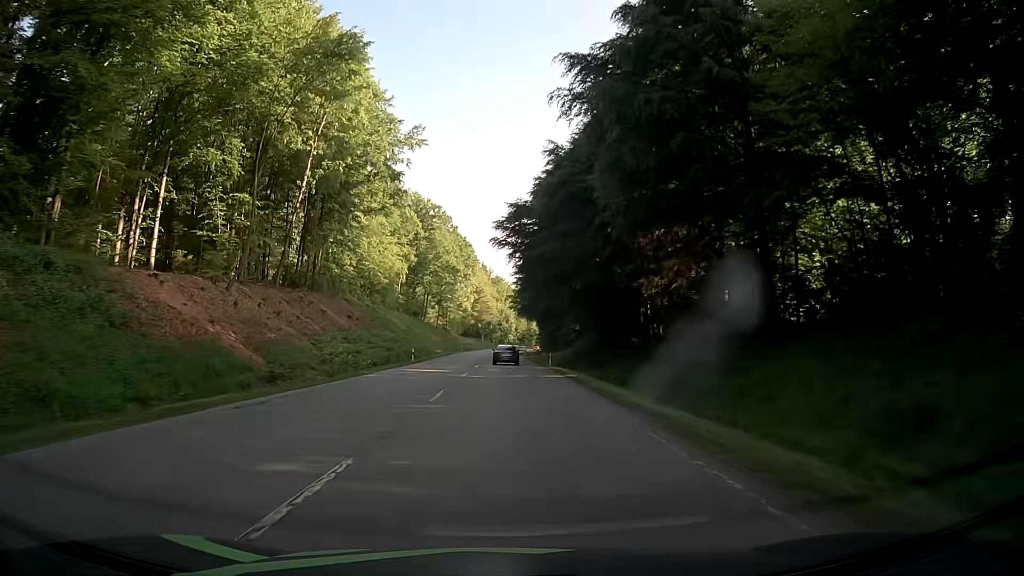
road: secondary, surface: asphalt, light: Day
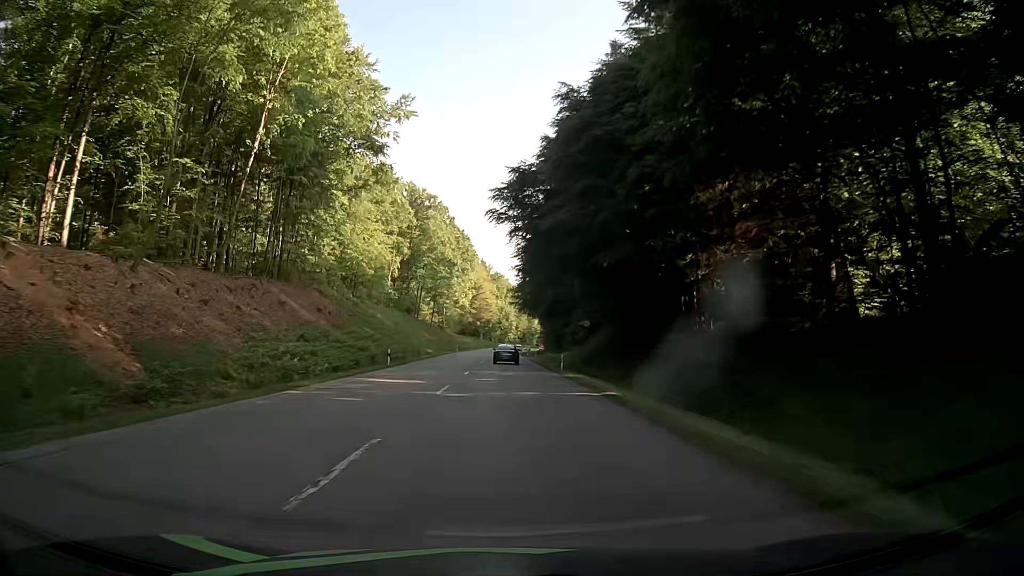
(+0.1, +10.7) m; +1°
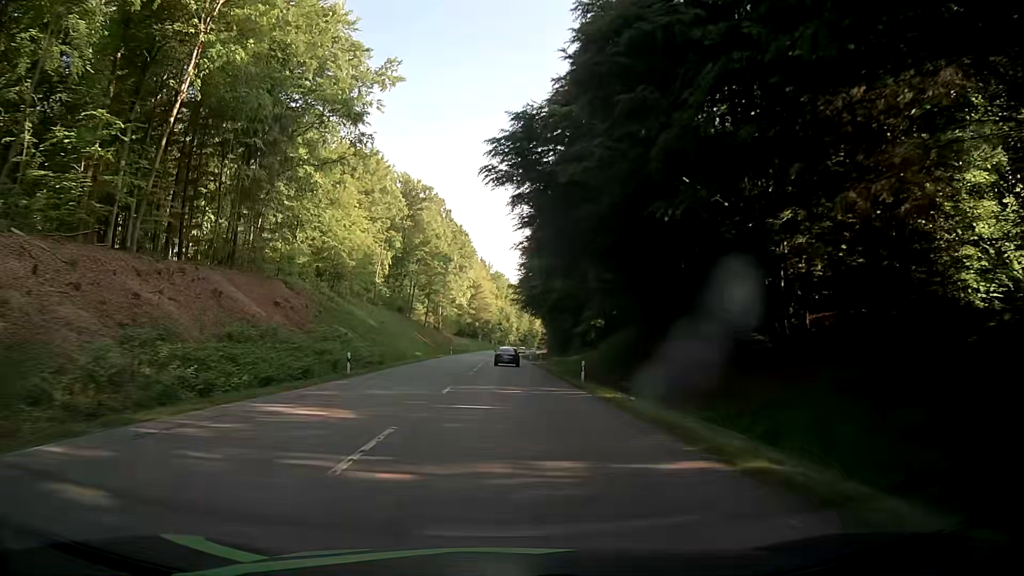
(0.0, +10.7) m; -1°
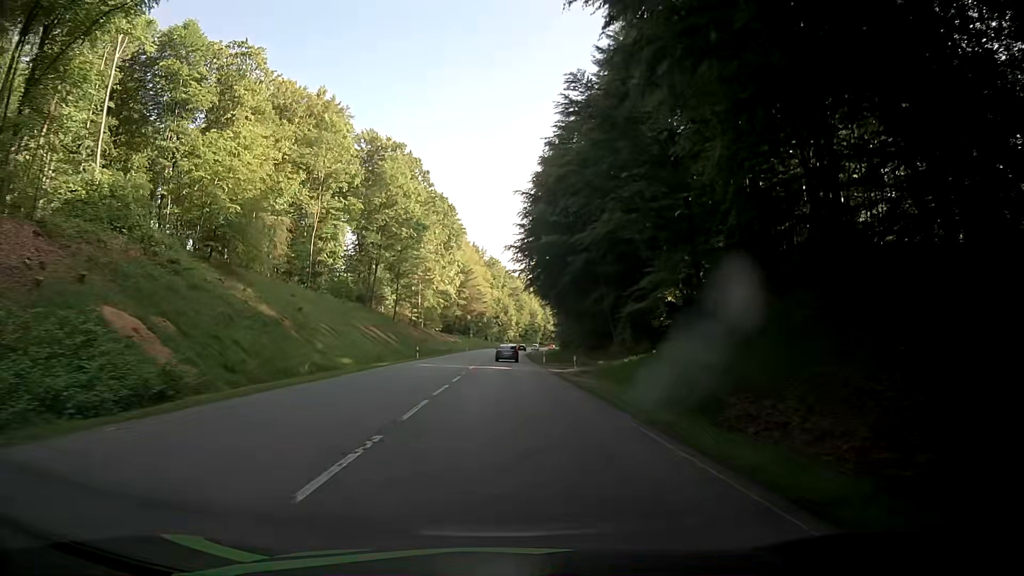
(+0.2, +32.2) m; +1°
(0, +10) (0, +20) (0, +30) (0, +40) (0, +50) (0, +60) (0, +70) (+1, +80) (+1, +90) (+1, +100) m
